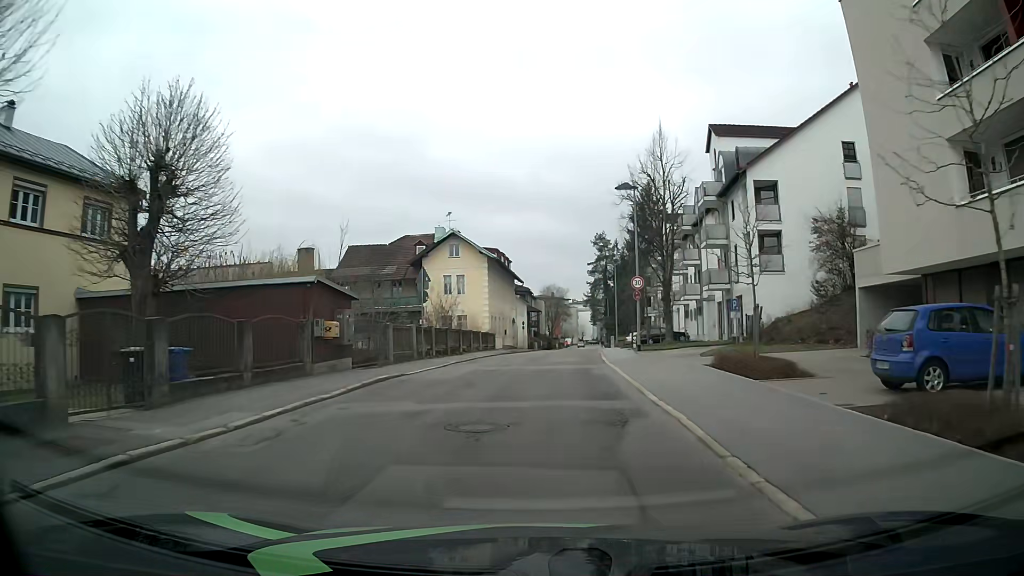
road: residential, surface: asphalt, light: Day
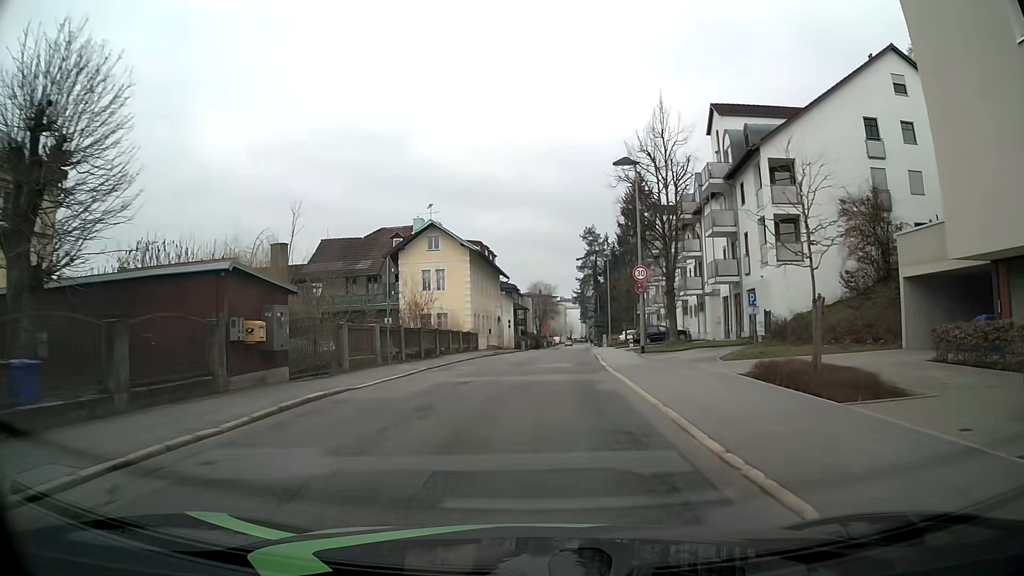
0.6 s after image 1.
(+0.1, +4.6) m; +1°
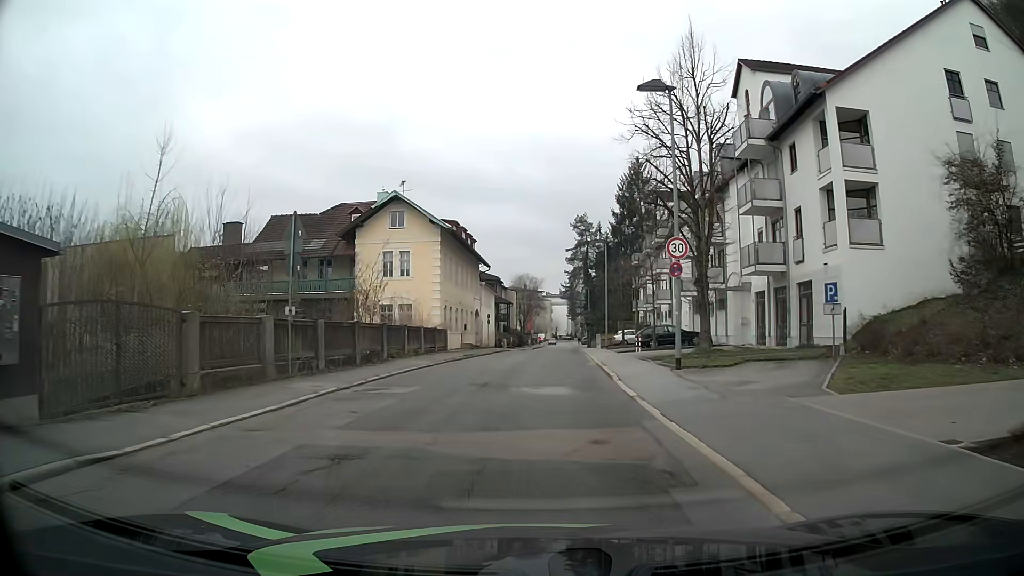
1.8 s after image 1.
(+0.1, +9.2) m; +1°
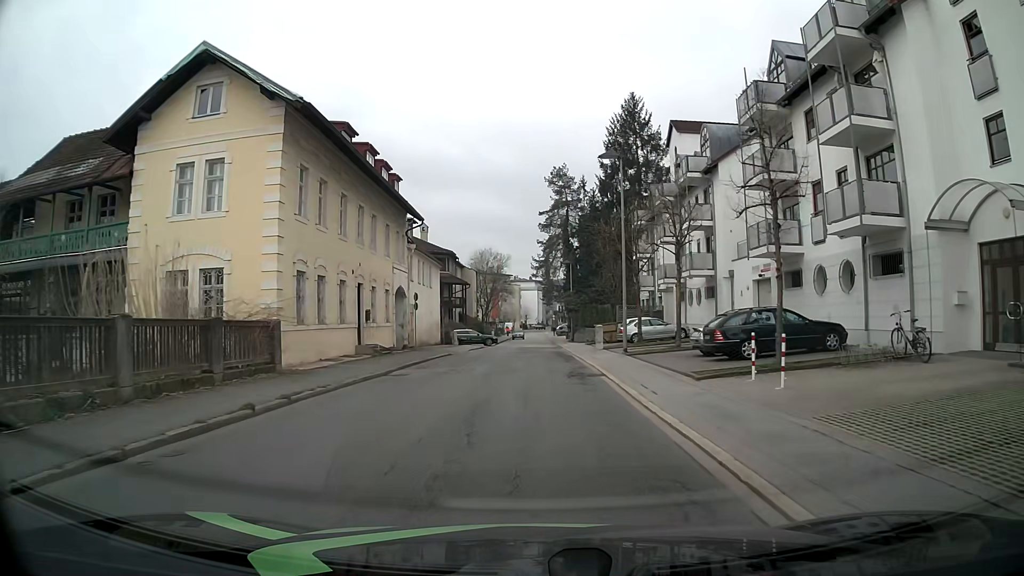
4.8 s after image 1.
(+0.5, +23.5) m; +3°
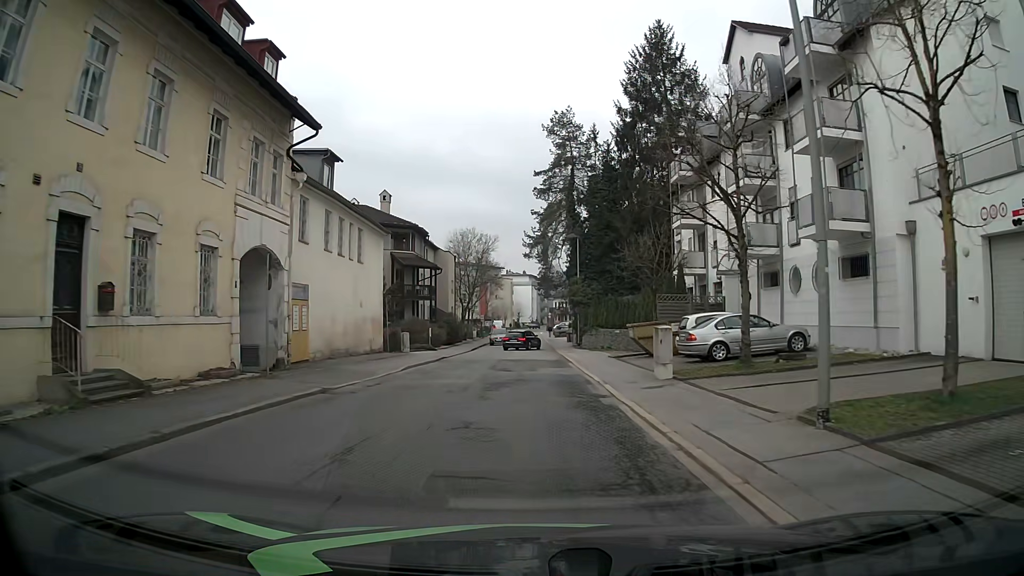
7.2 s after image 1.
(0.0, +19.3) m; +1°
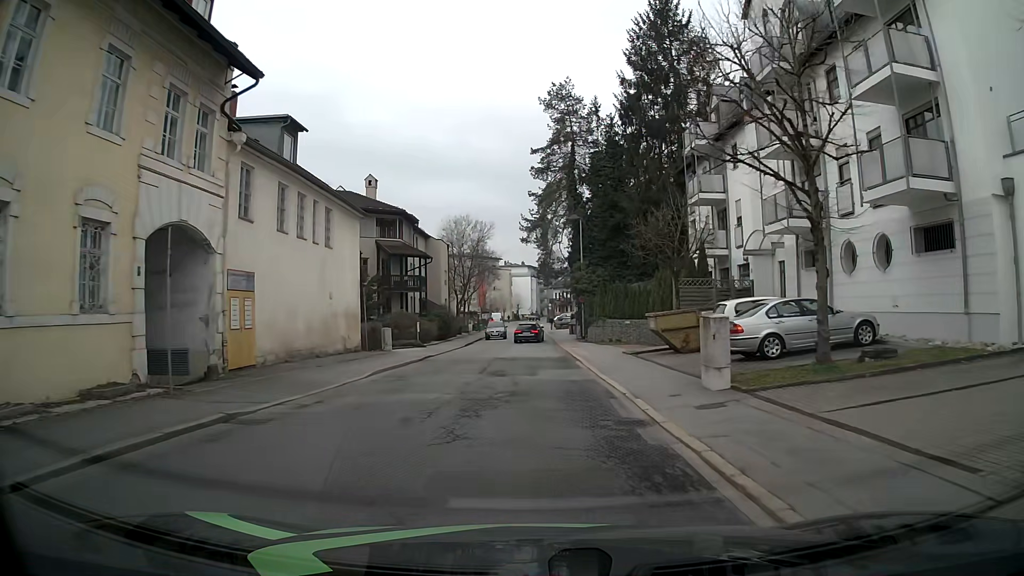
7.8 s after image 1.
(-0.1, +4.8) m; -1°
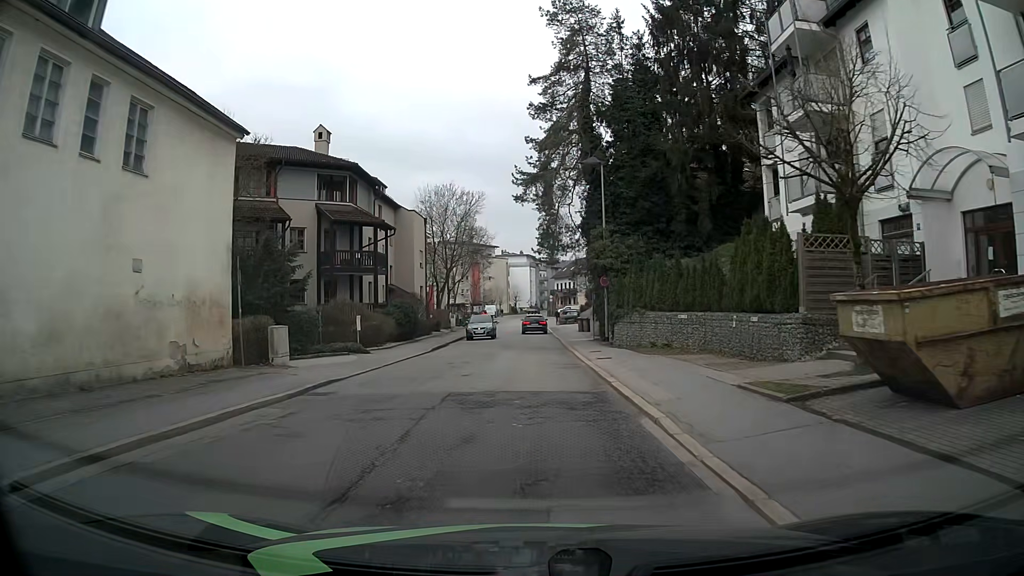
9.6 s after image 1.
(0.0, +14.3) m; +1°
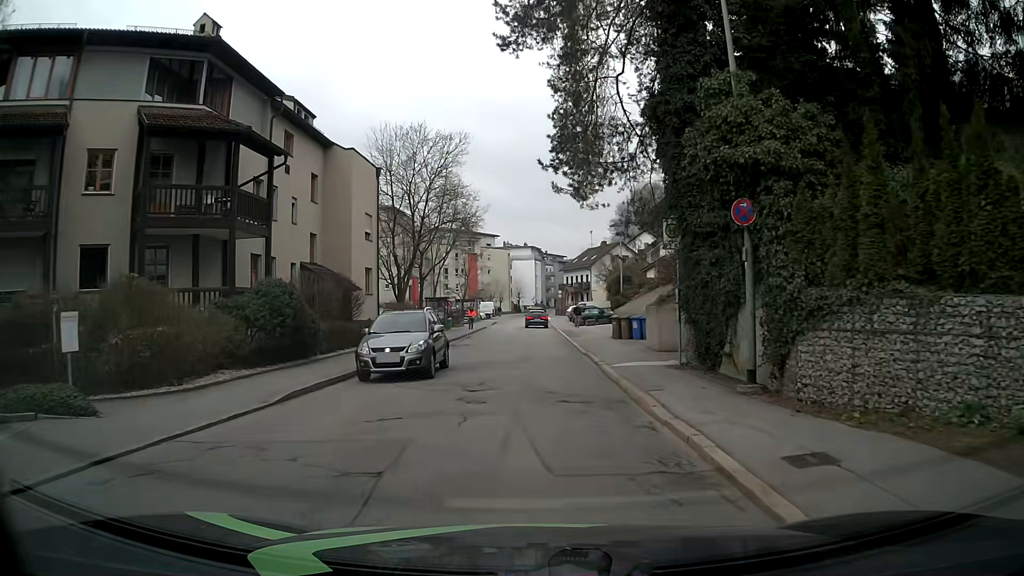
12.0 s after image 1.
(-0.3, +19.0) m; -1°
(0, +10) (0, +20) (0, +30) (0, +40) (0, +50) (0, +60) (0, +70) (0, +80) (0, +90) (0, +100) m
